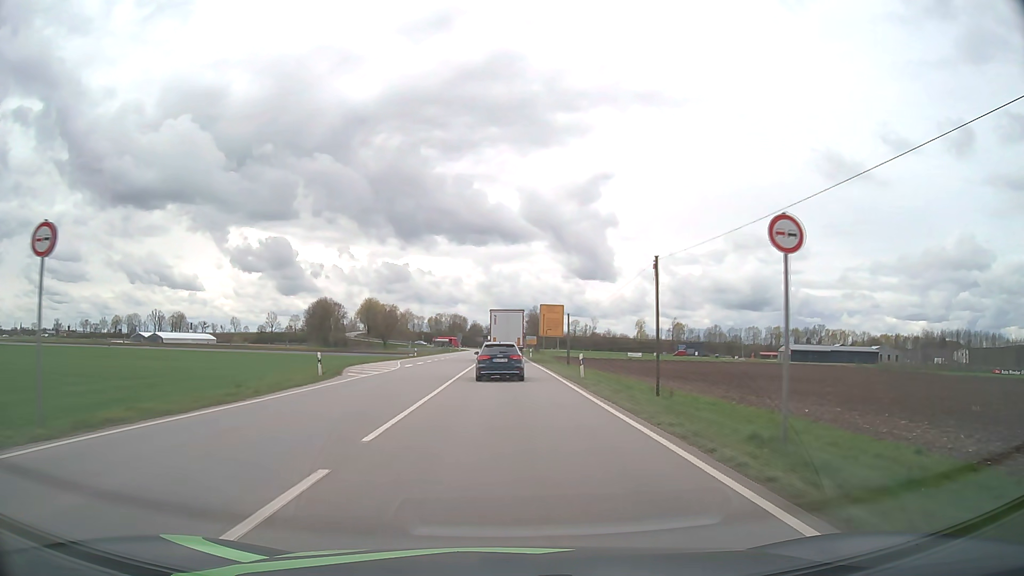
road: primary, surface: asphalt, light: Day
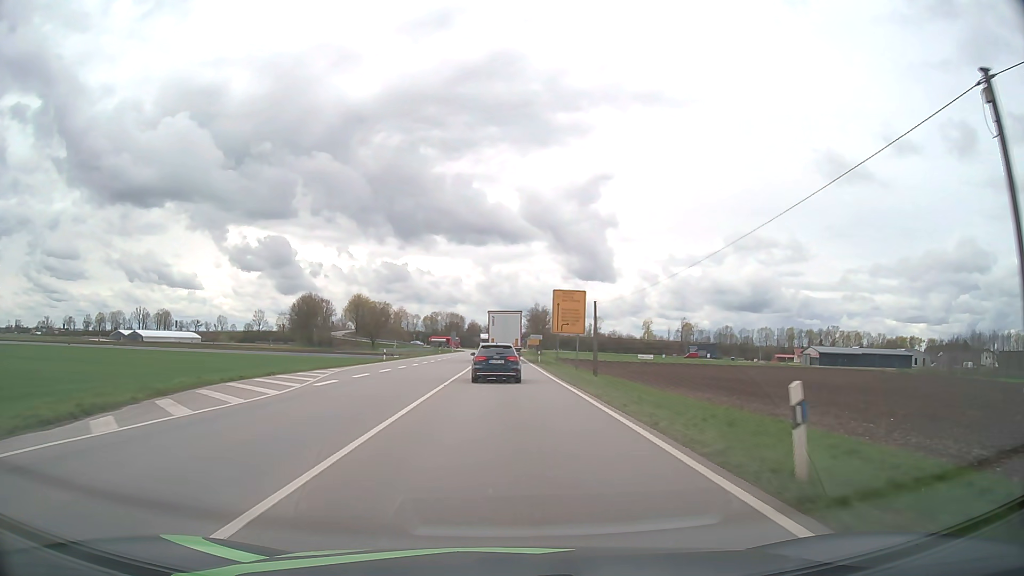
(0.0, +20.3) m; 0°
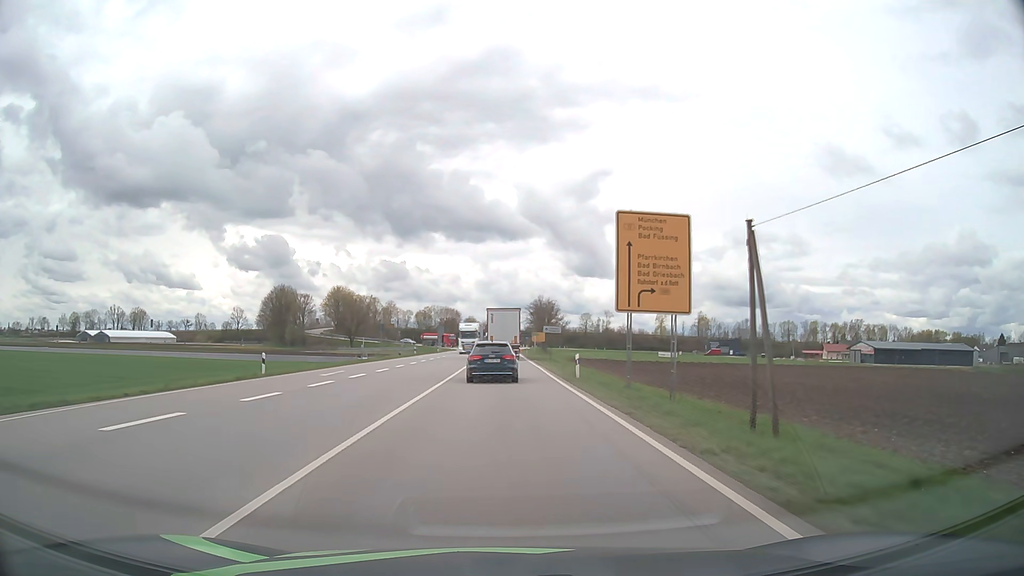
(0.0, +30.6) m; 0°
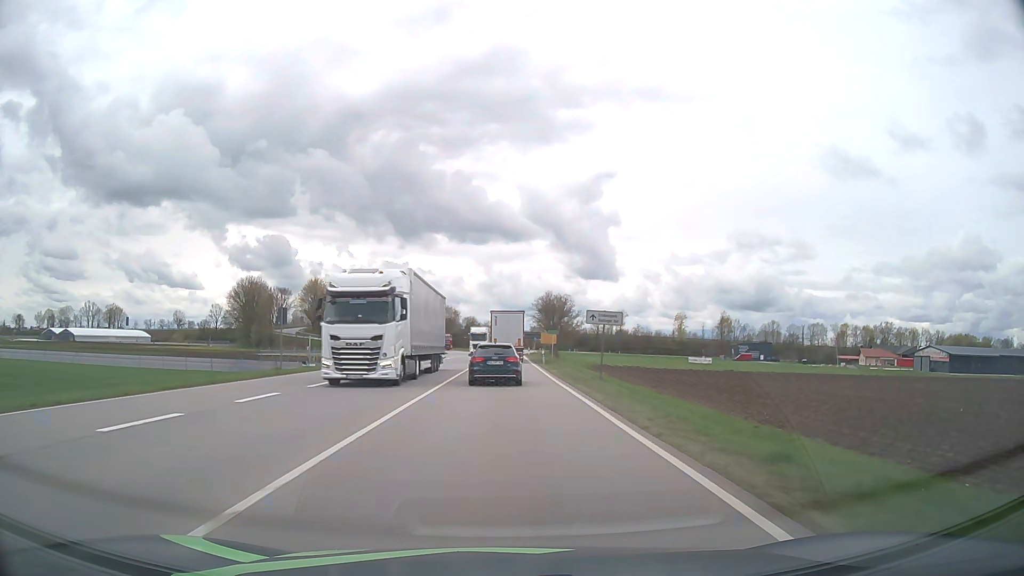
(0.0, +30.4) m; 0°
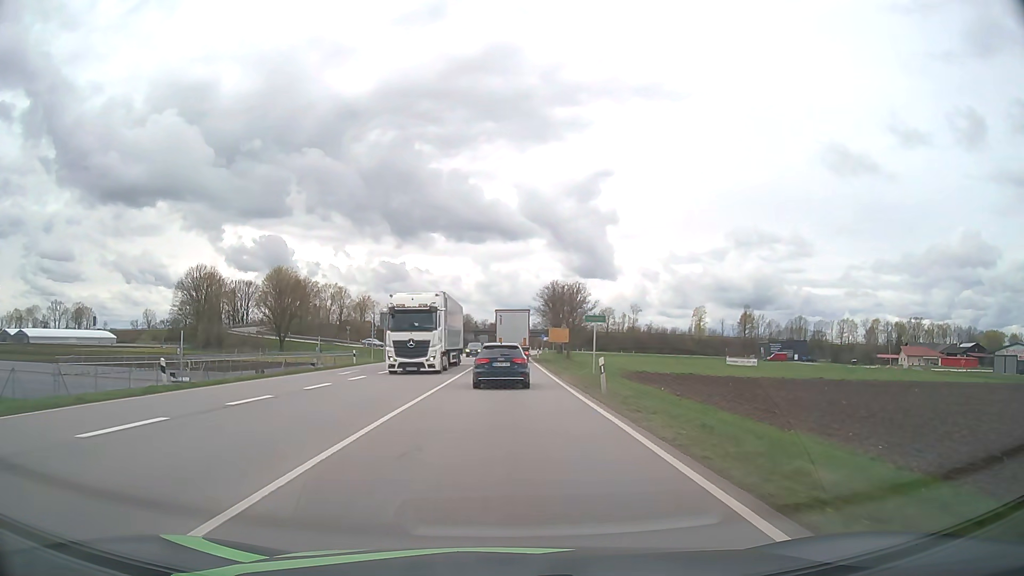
(+0.1, +30.8) m; 0°
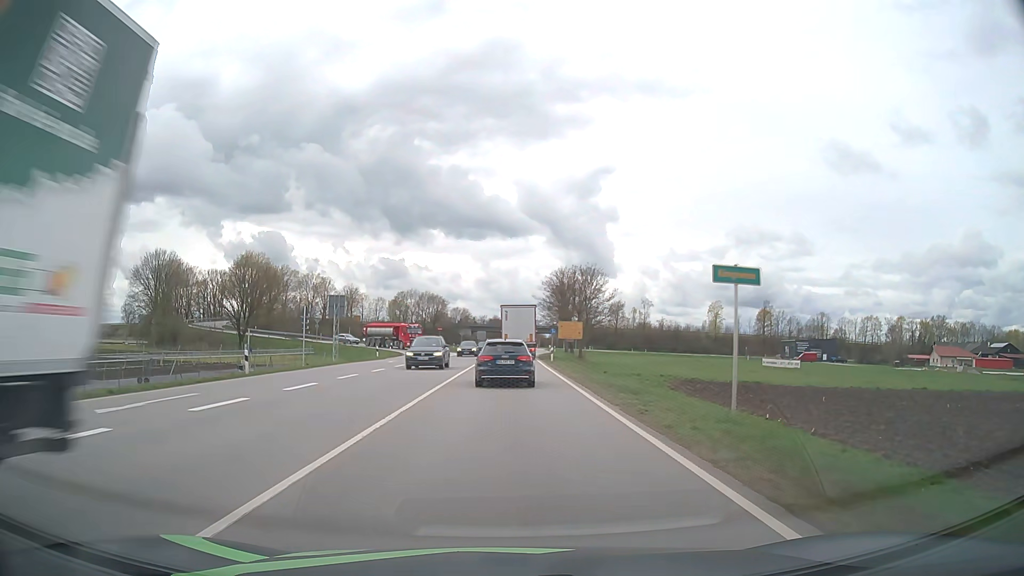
(0.0, +20.3) m; 0°
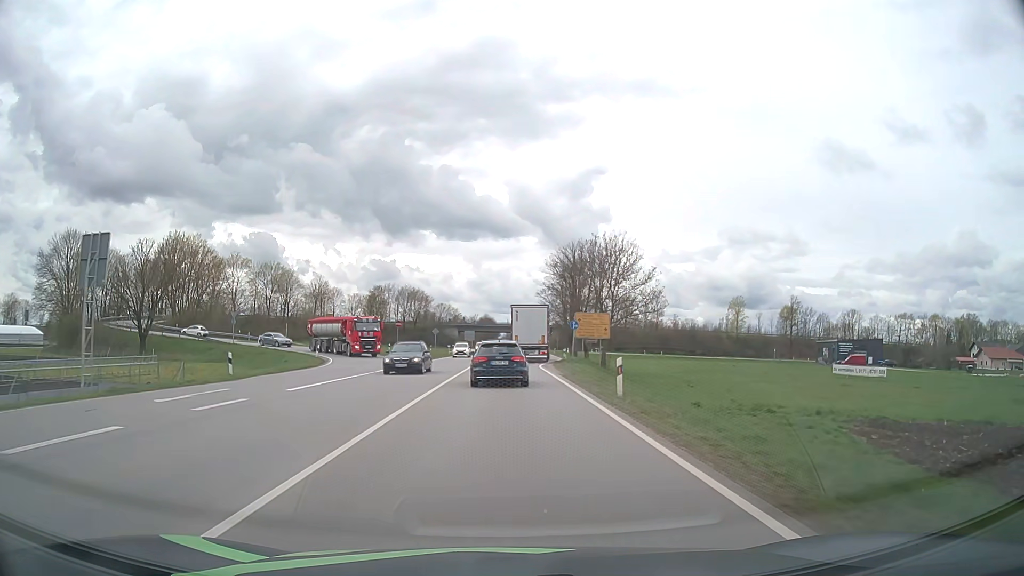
(+0.2, +30.0) m; +1°
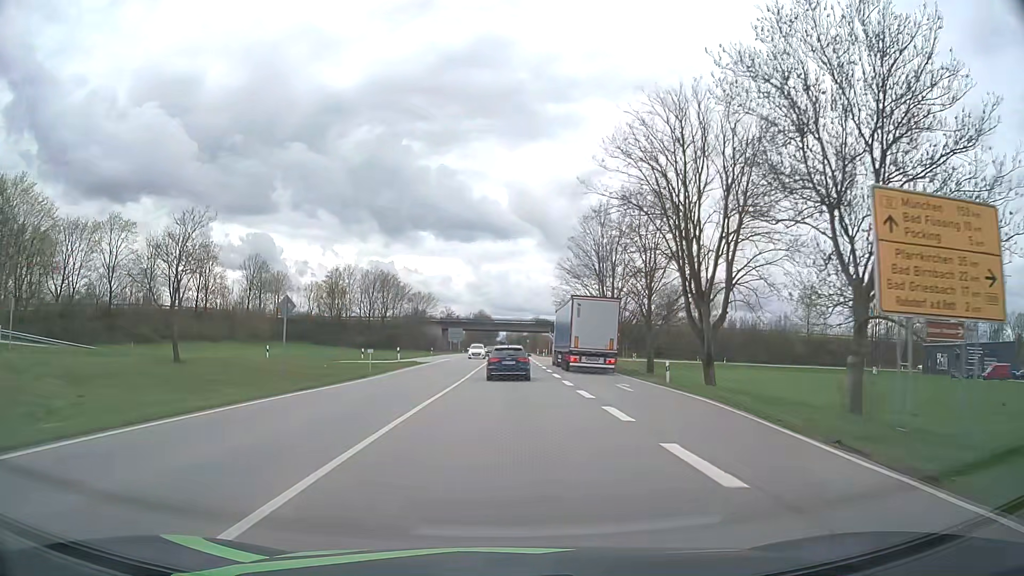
(+0.1, +52.1) m; 0°
(0, +10) (0, +20) (0, +30) (0, +40) (0, +50) (0, +60) (+1, +70) (+1, +80) (+1, +90) (+1, +100) m
